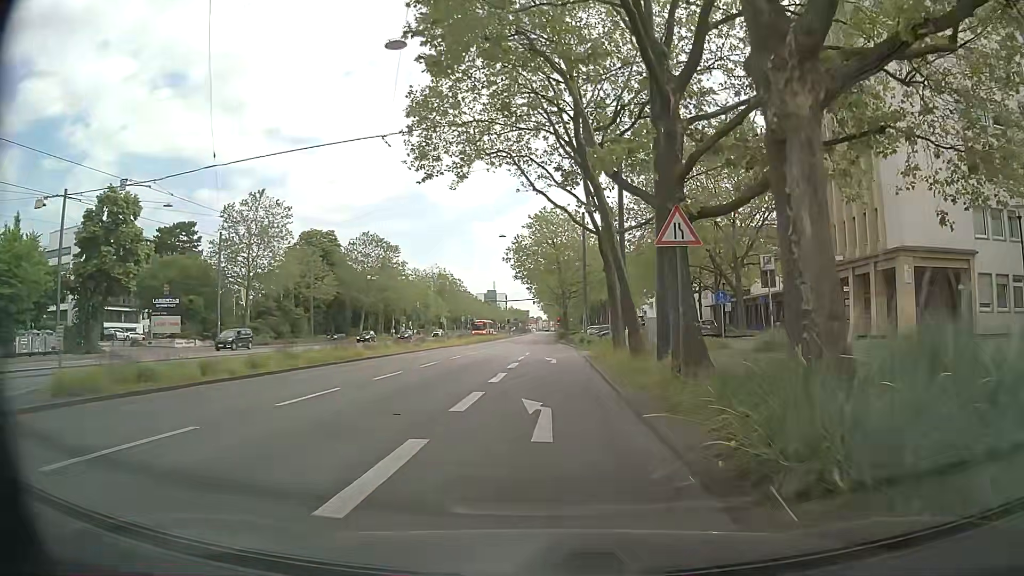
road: primary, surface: asphalt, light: Day
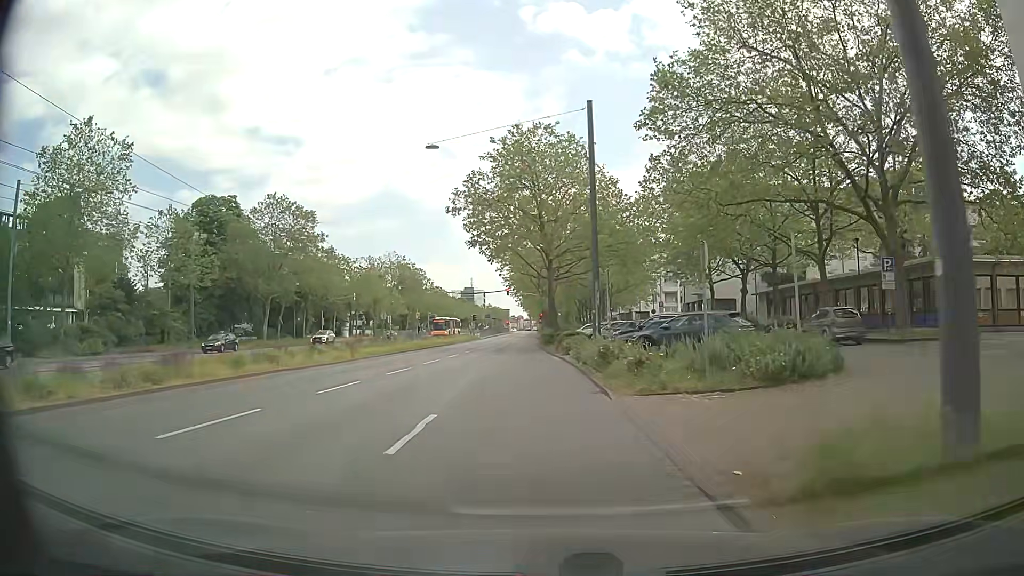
(+0.3, +29.2) m; +1°
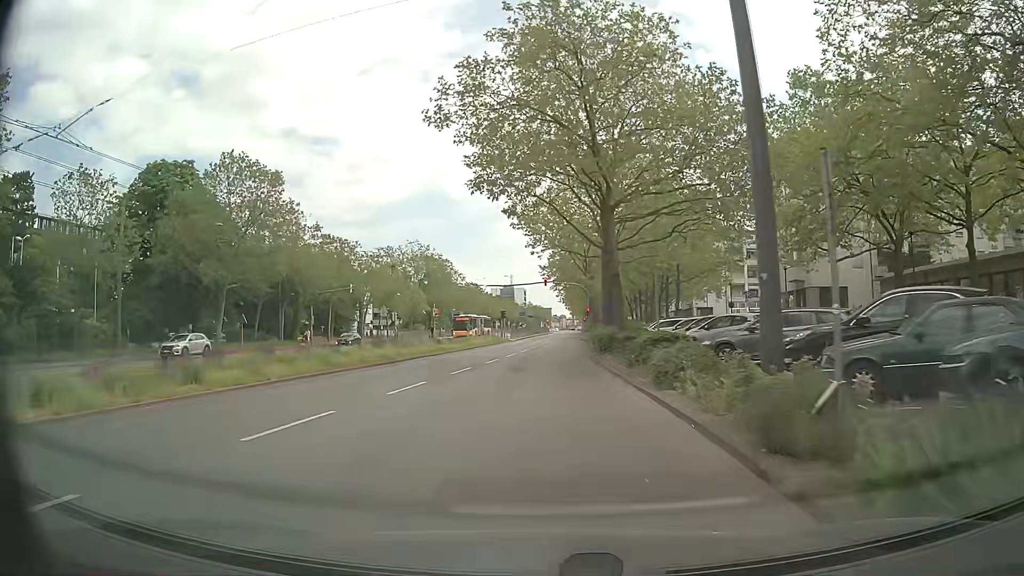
(-0.2, +18.8) m; -3°
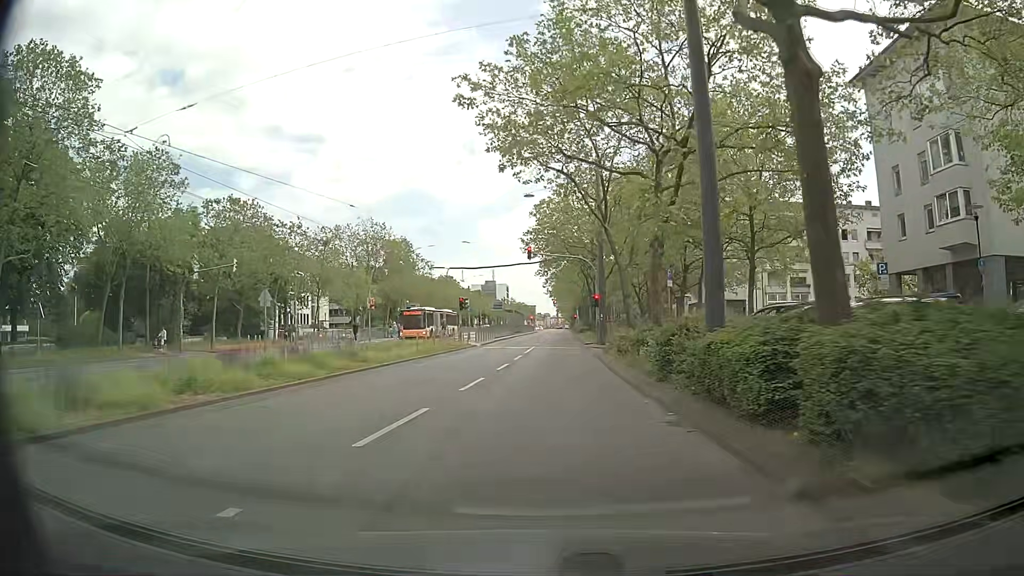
(-0.1, +24.9) m; +2°
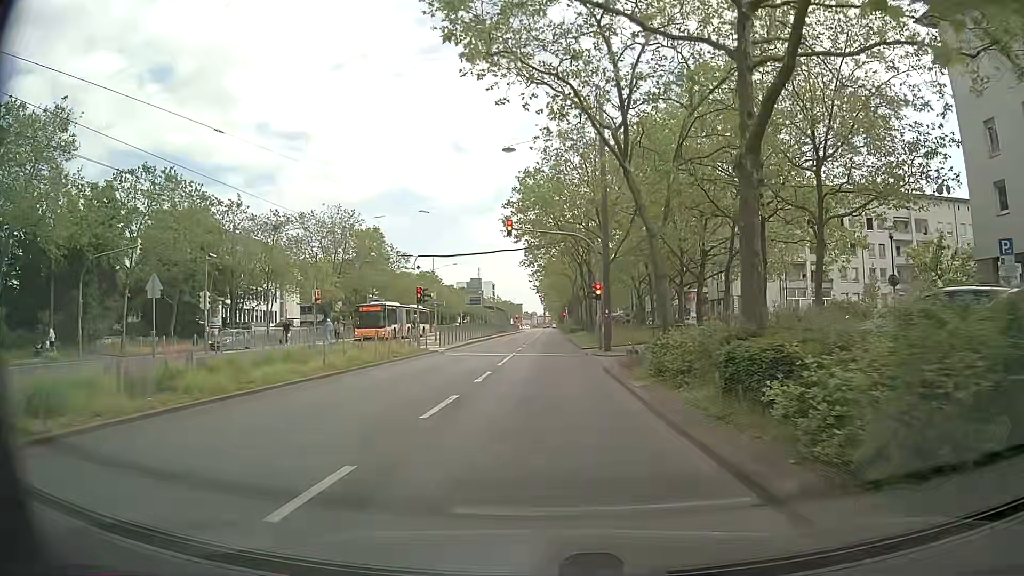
(0.0, +10.7) m; +2°
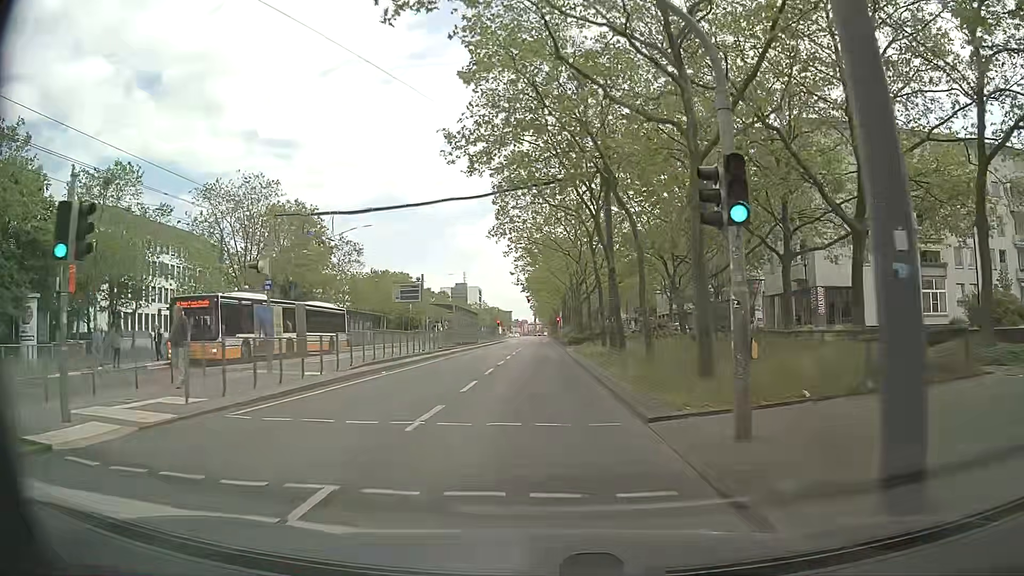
(-0.2, +25.9) m; -1°
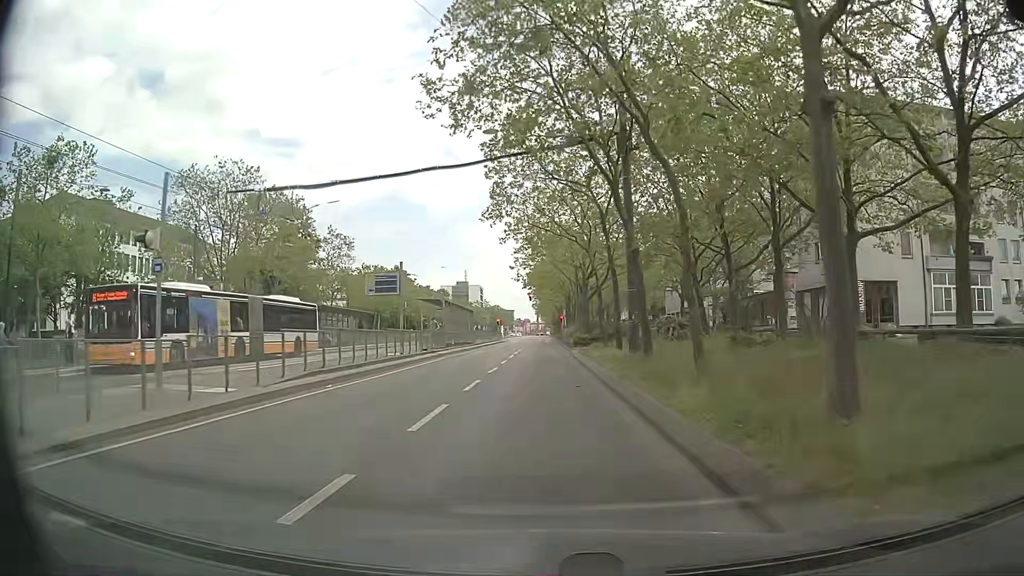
(0.0, +6.1) m; 0°
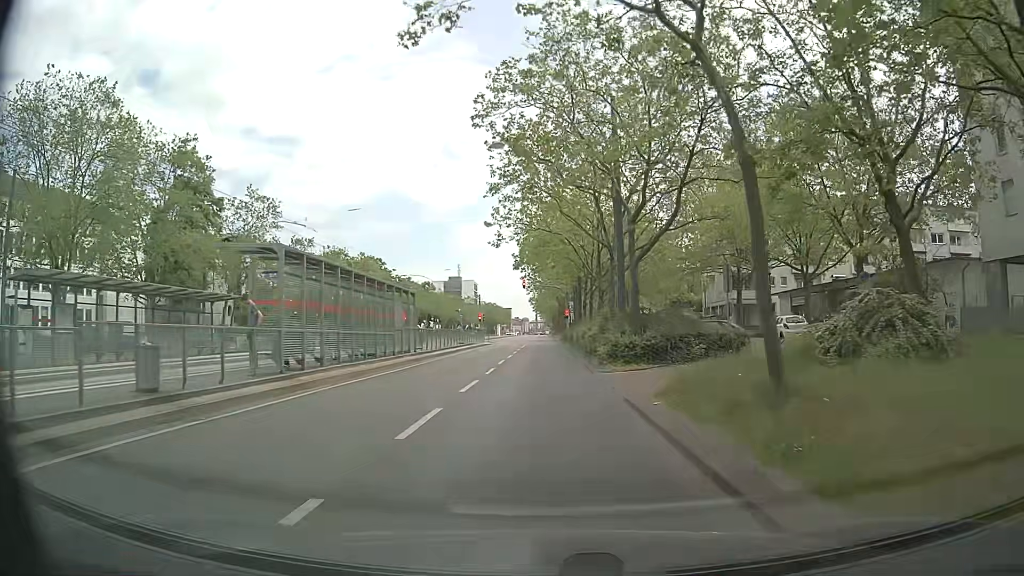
(-0.2, +25.9) m; -1°
(0, +10) (0, +20) (0, +30) (0, +40) (0, +50) (0, +60) (0, +70) (+1, +80) (+1, +90) (+1, +100) m
